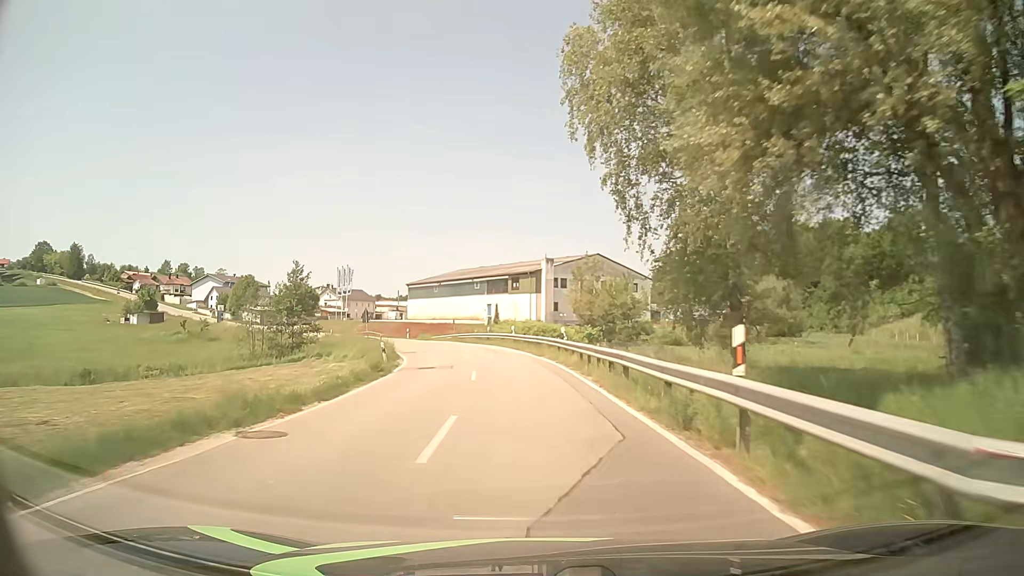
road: tertiary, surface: asphalt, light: Day
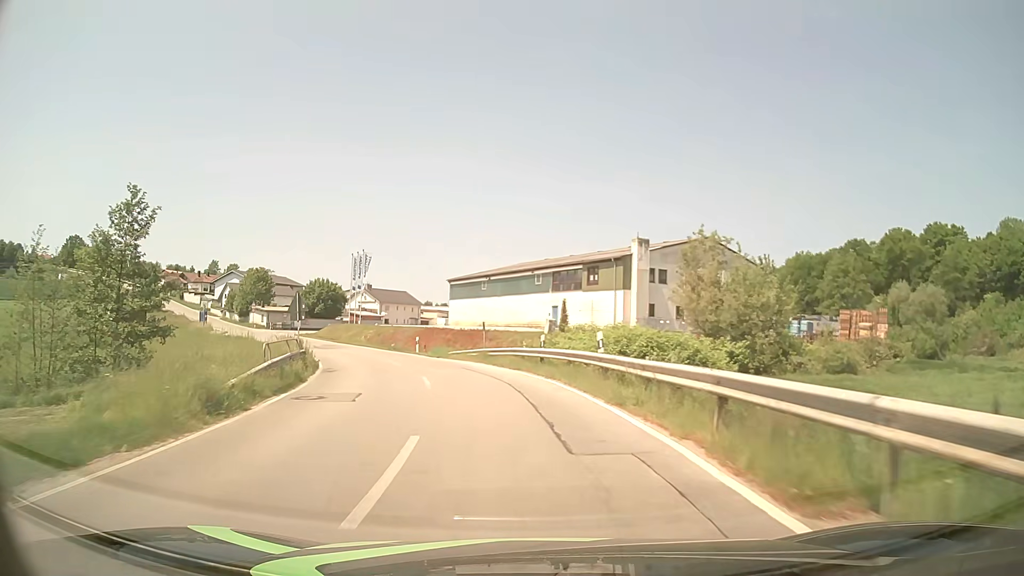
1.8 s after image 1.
(-1.1, +26.8) m; -5°
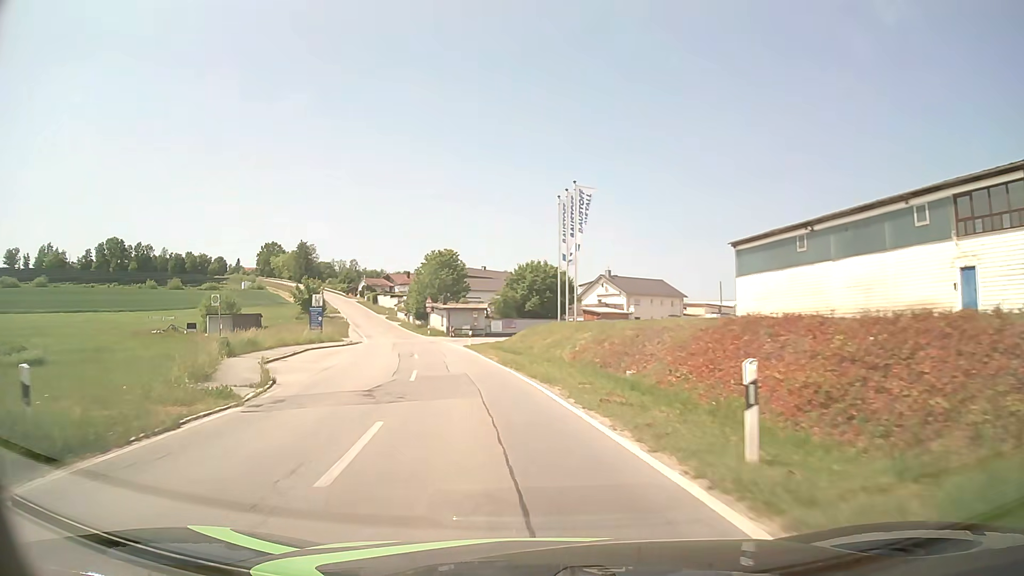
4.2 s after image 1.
(-6.6, +34.8) m; -22°
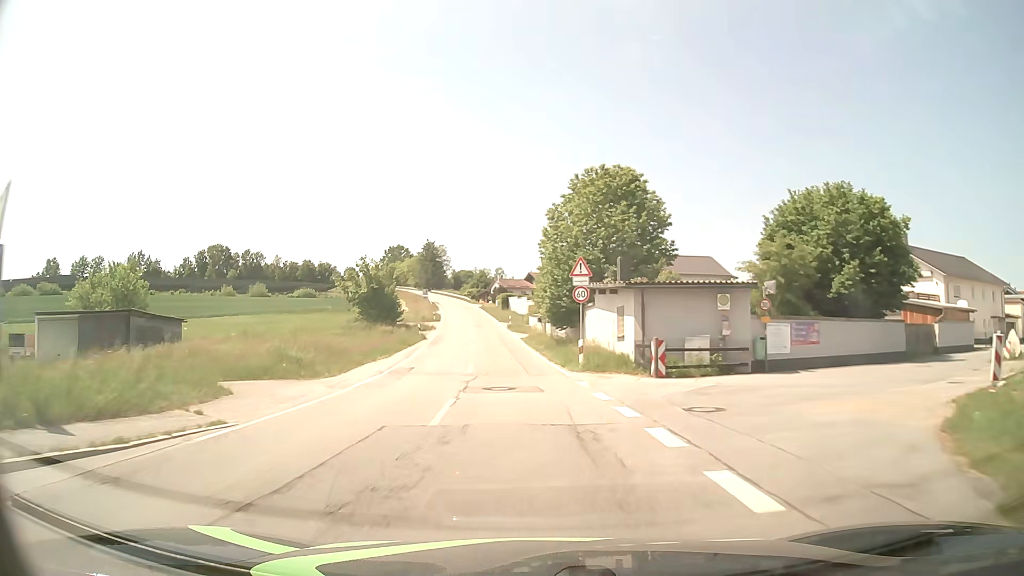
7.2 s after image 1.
(-7.1, +44.3) m; -14°
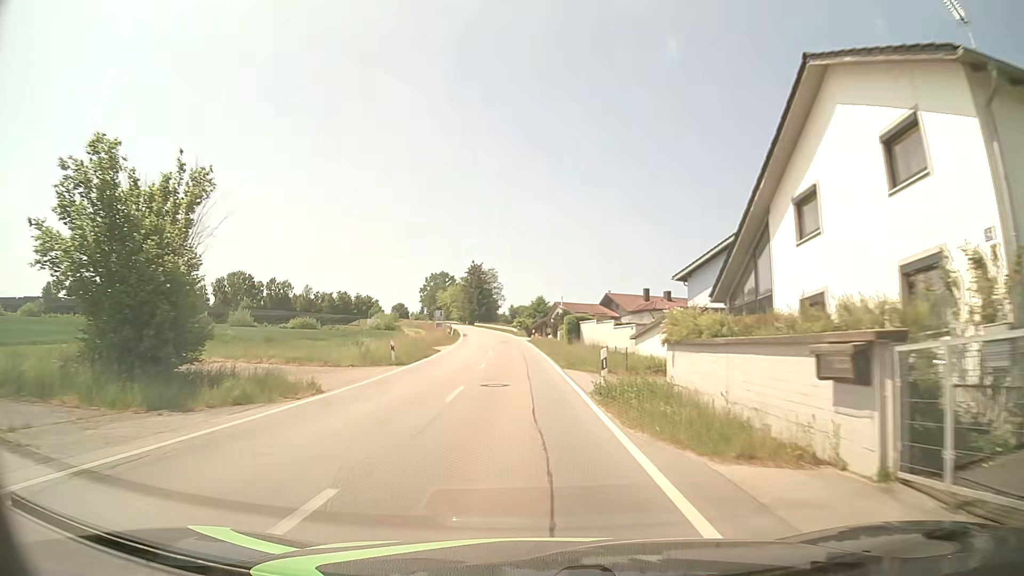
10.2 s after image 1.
(-2.2, +44.8) m; -5°
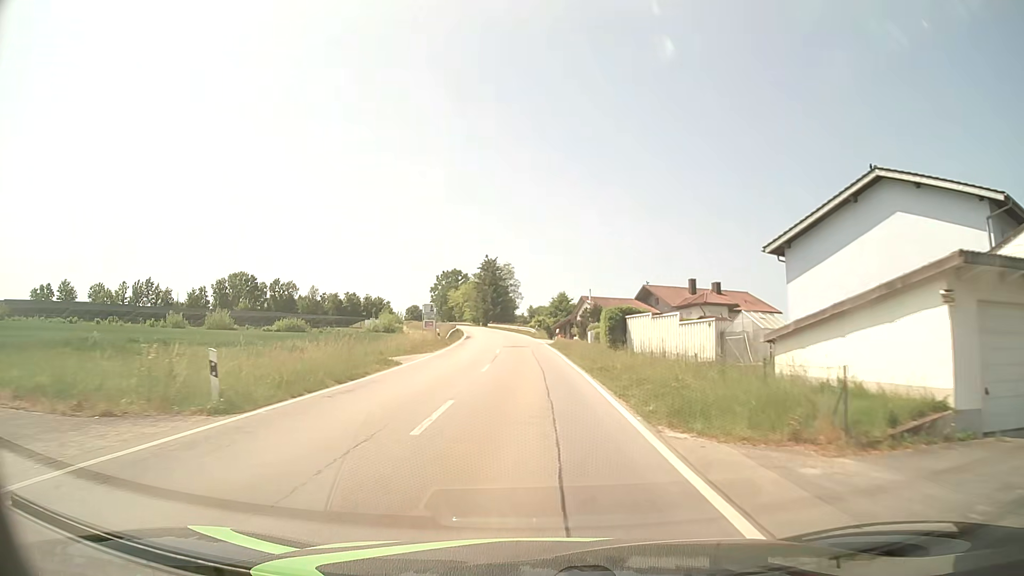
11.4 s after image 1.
(-0.3, +17.5) m; -2°
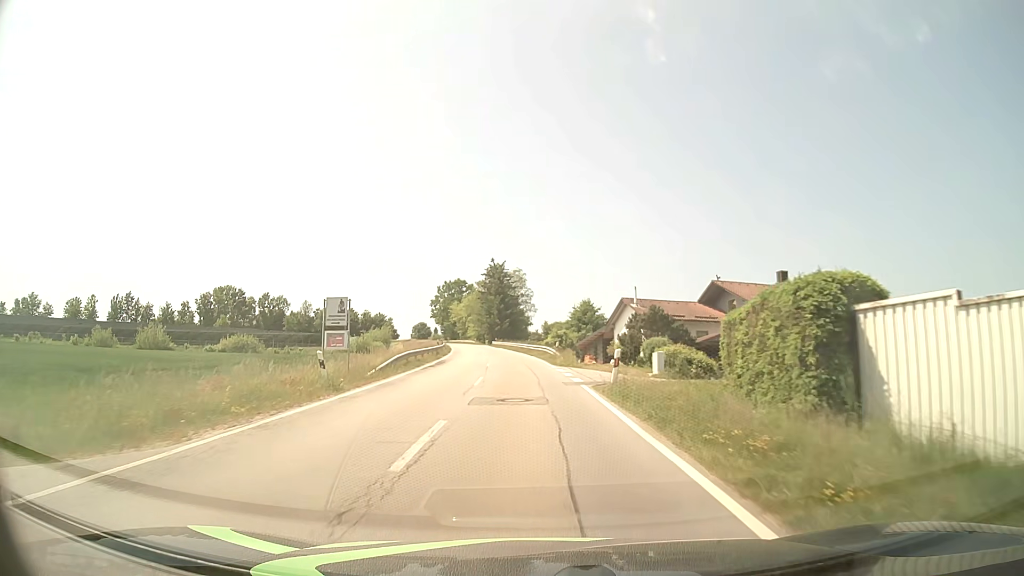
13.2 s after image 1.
(-0.2, +26.3) m; -1°
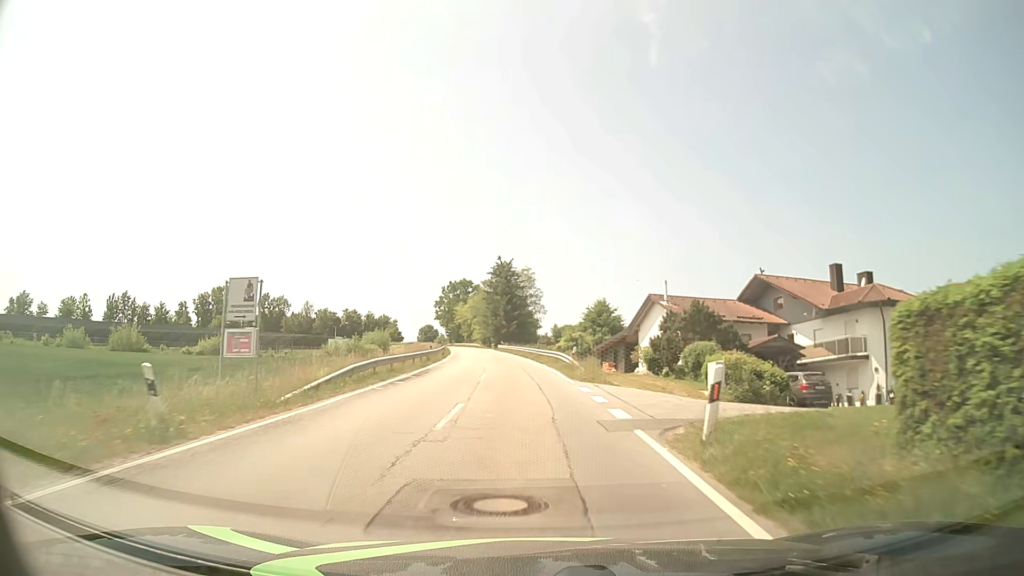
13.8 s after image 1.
(-0.1, +8.8) m; -1°
(0, +10) (0, +20) (-1, +30) (-2, +40) (-2, +50) (-3, +60) (-4, +70) (-6, +80) (-7, +90) (-9, +100) m
